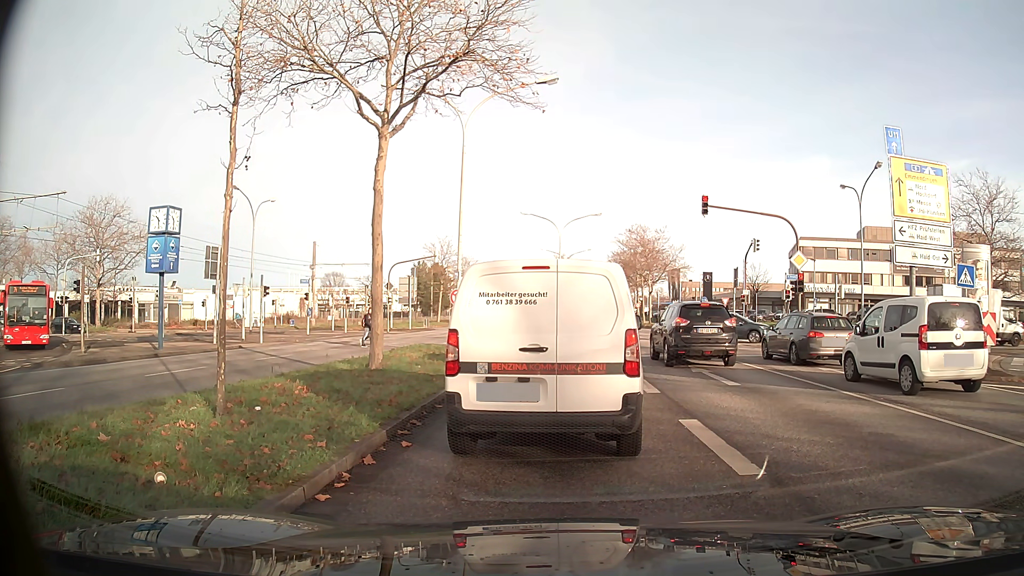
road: primary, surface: asphalt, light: Day
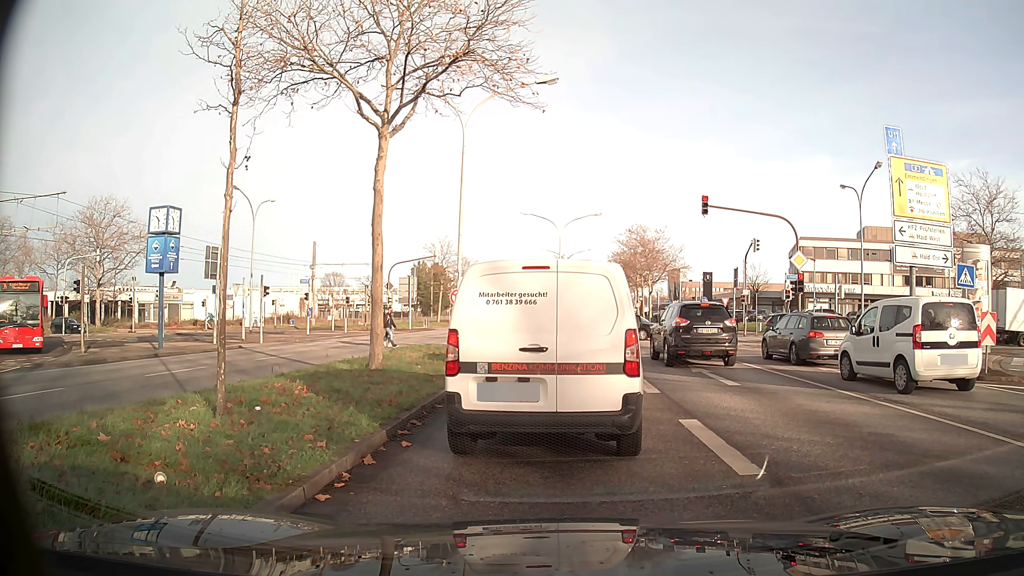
(0.0, 0.0) m; 0°
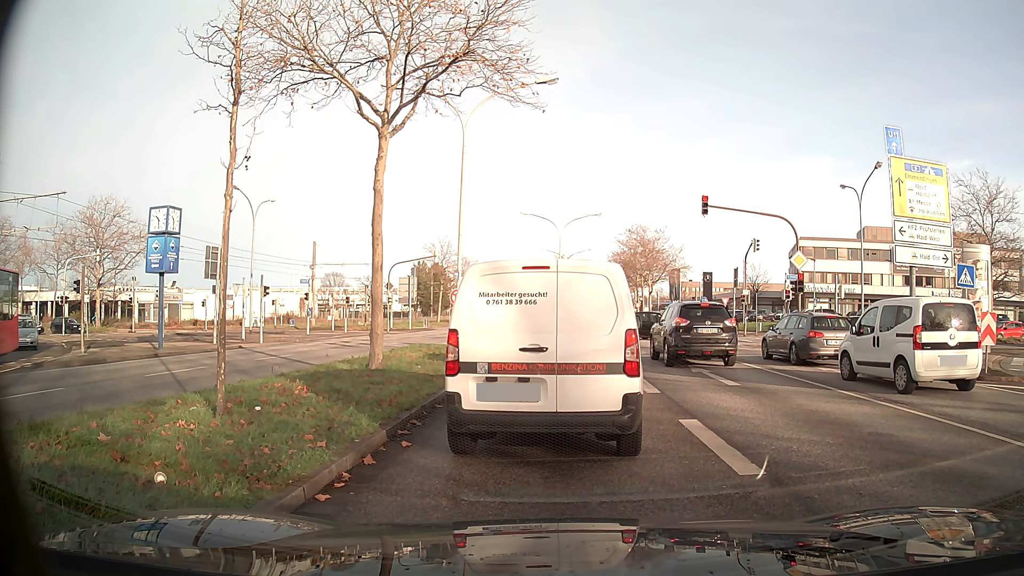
(0.0, 0.0) m; 0°
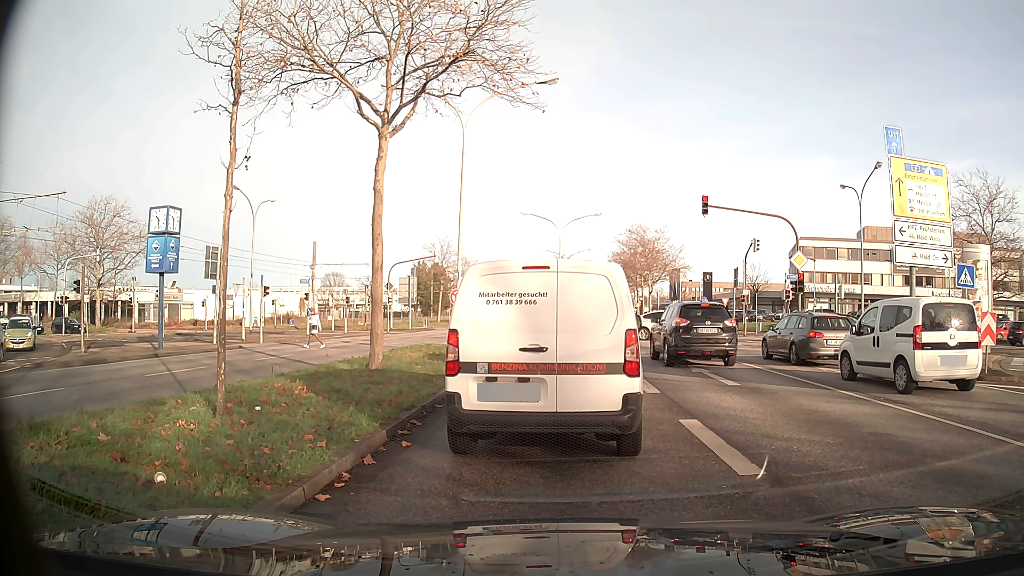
(0.0, 0.0) m; 0°
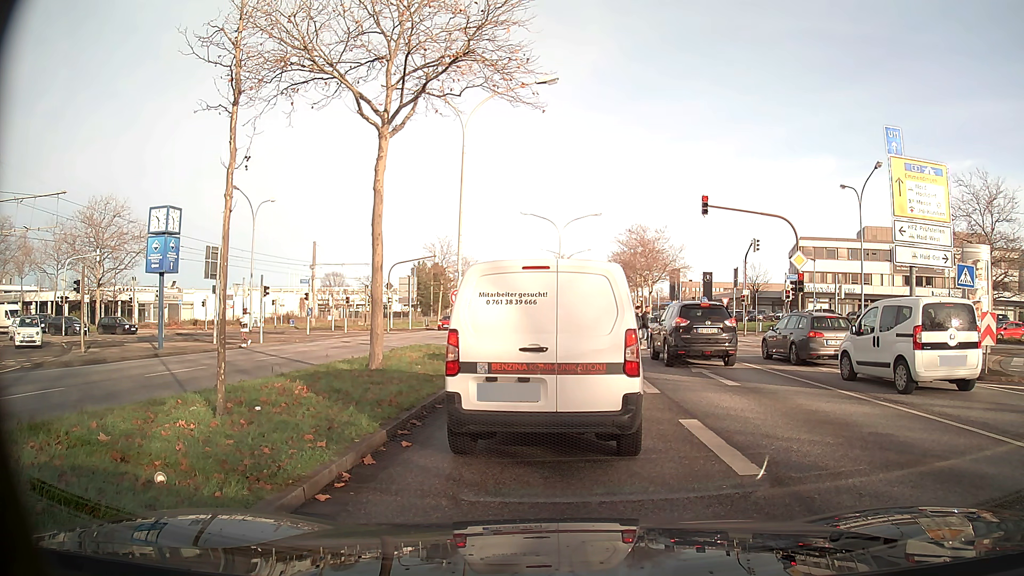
(0.0, 0.0) m; 0°
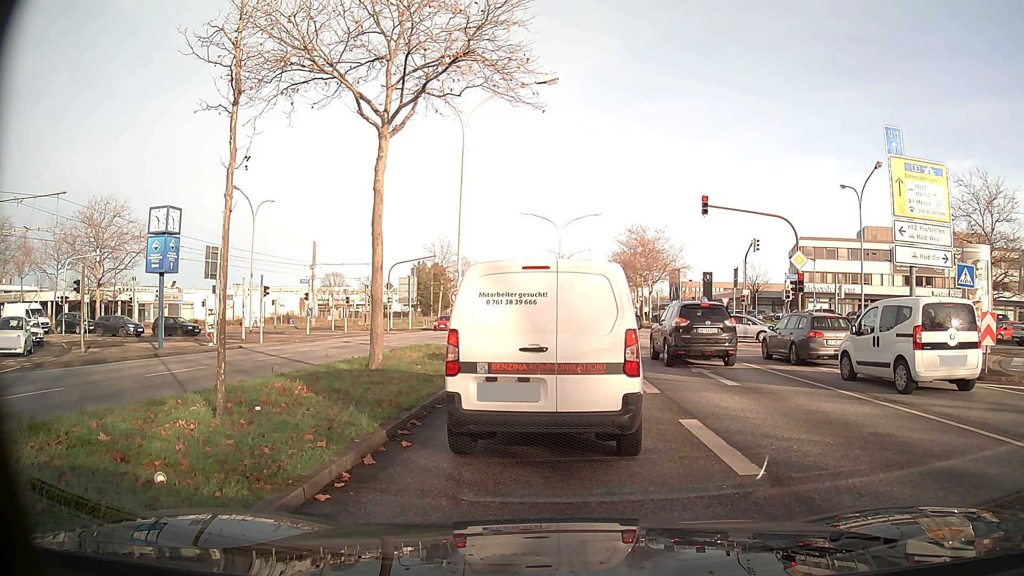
(0.0, 0.0) m; 0°
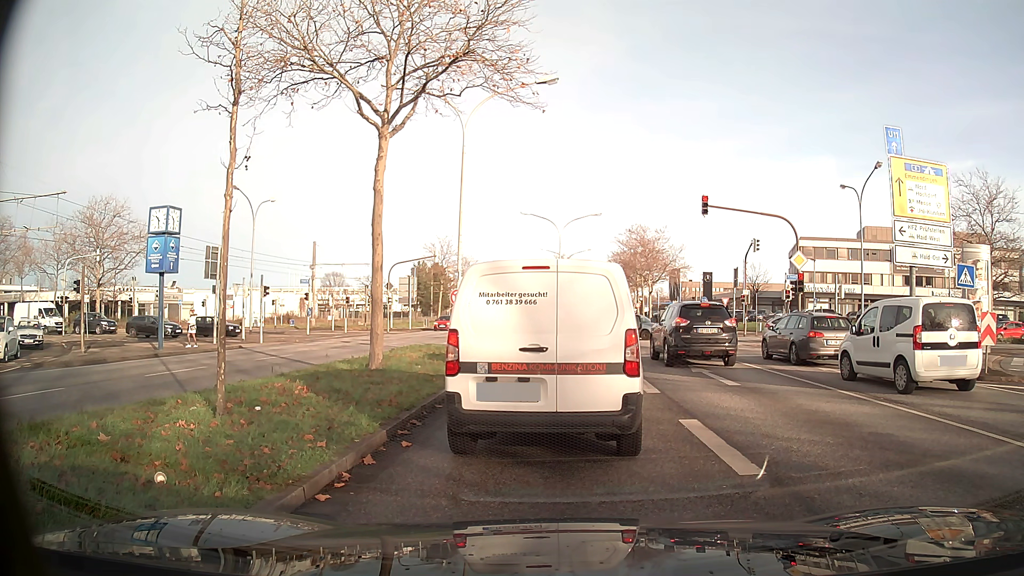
(0.0, 0.0) m; 0°
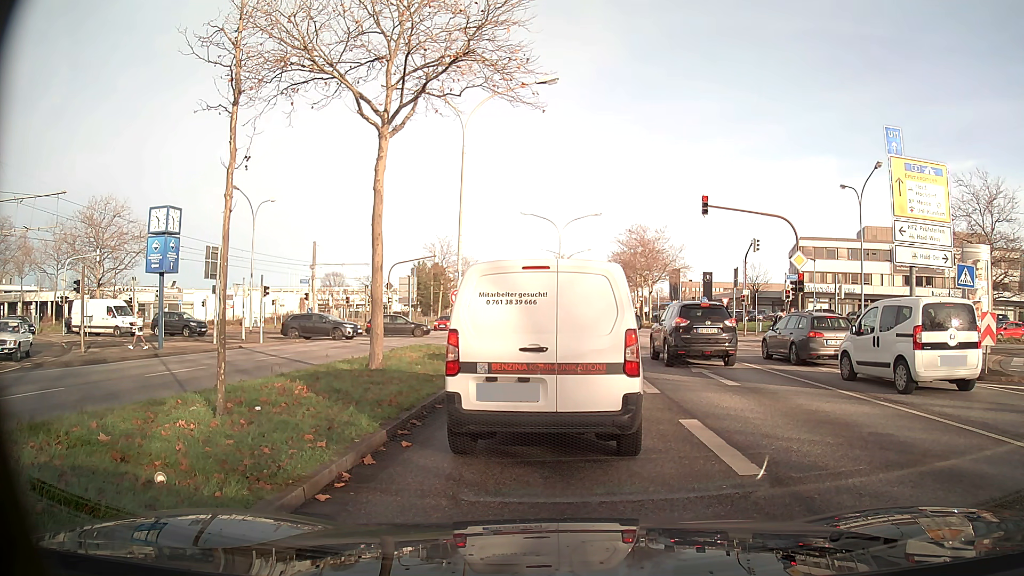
(0.0, 0.0) m; 0°
(0, +10) (0, +20) (-1, +30) (-7, +38) (-15, +44) (-24, +47) (-34, +49) (-44, +50) (-54, +52) (-64, +52) m
